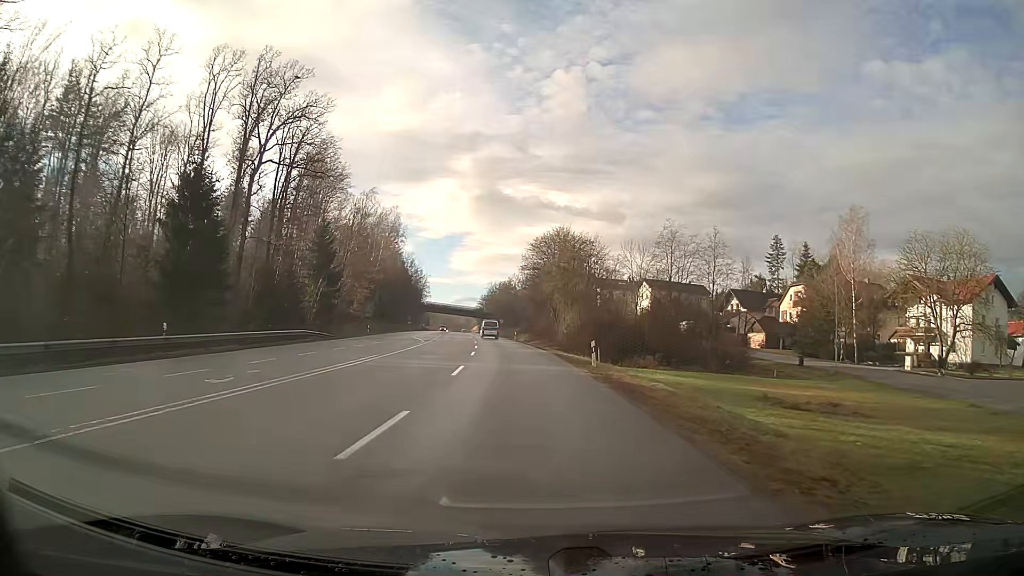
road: secondary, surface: asphalt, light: Day
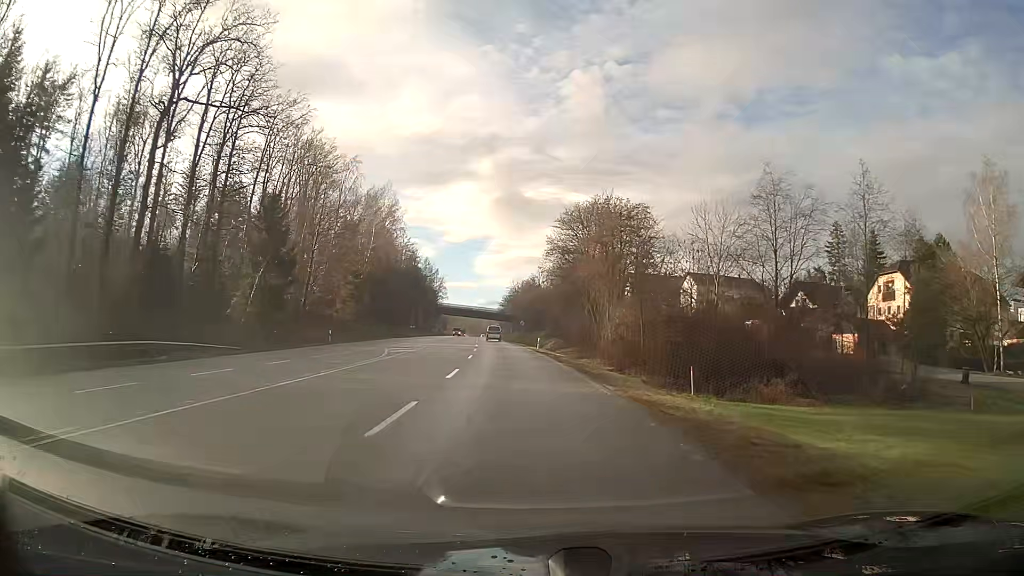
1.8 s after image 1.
(-0.4, +23.1) m; -2°
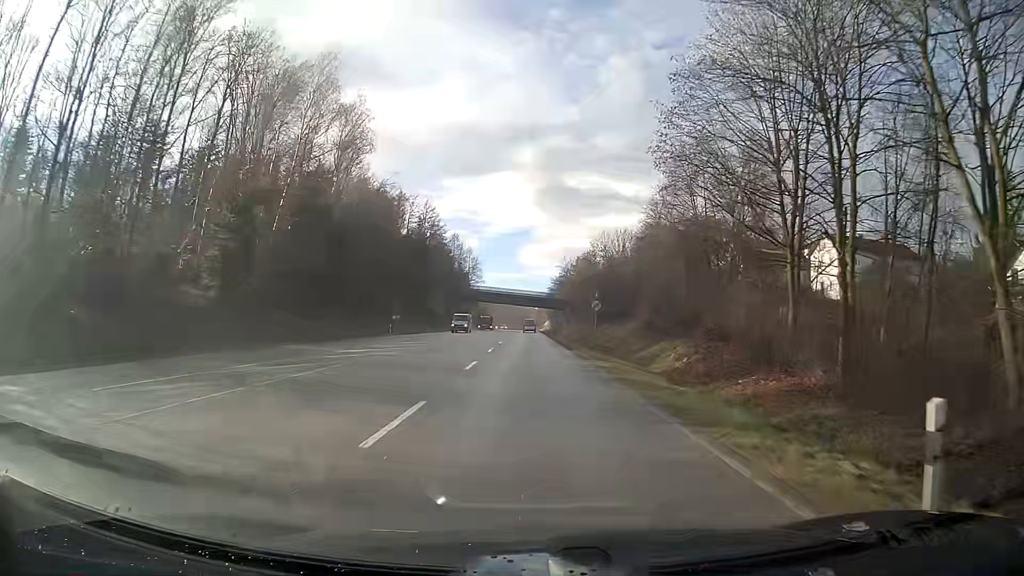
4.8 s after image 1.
(-2.0, +47.9) m; -4°
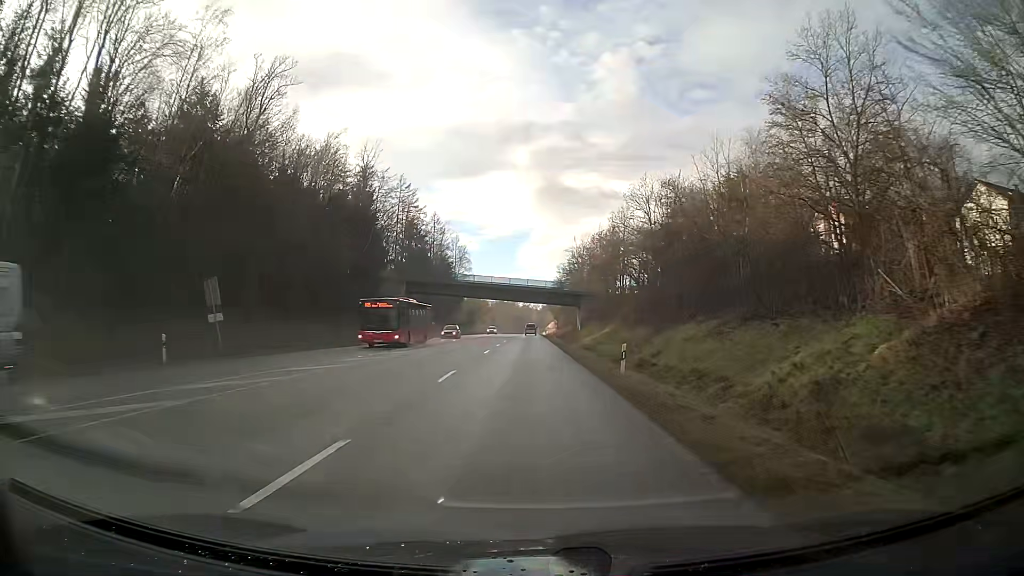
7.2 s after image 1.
(0.0, +38.2) m; 0°
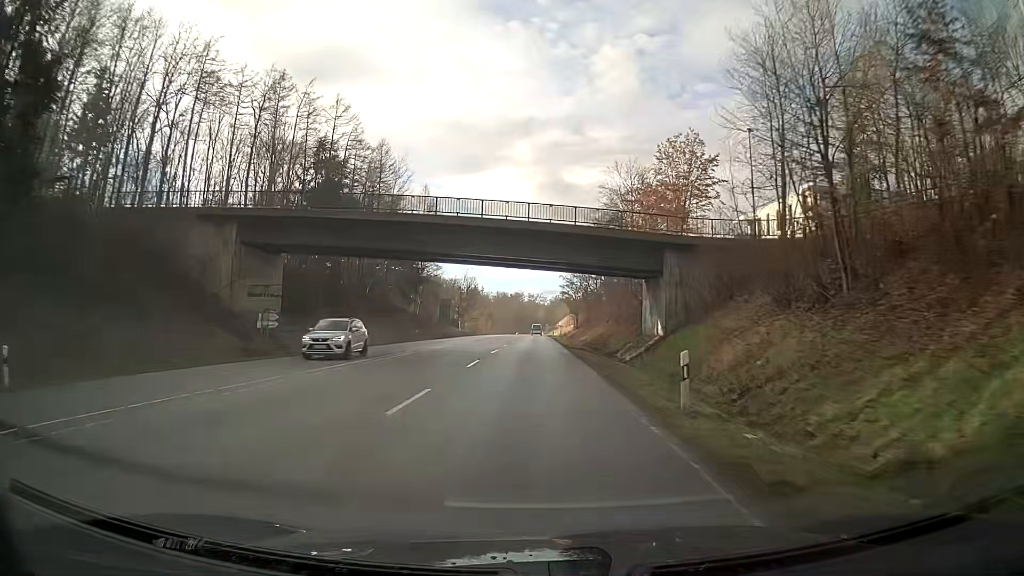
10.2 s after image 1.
(-0.3, +57.5) m; -1°
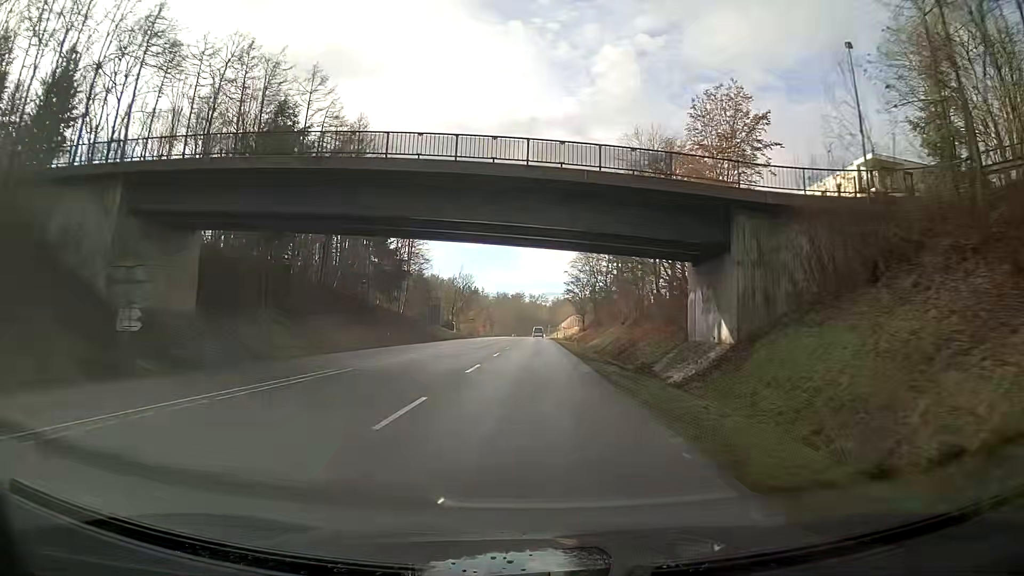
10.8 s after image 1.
(0.0, +12.9) m; 0°
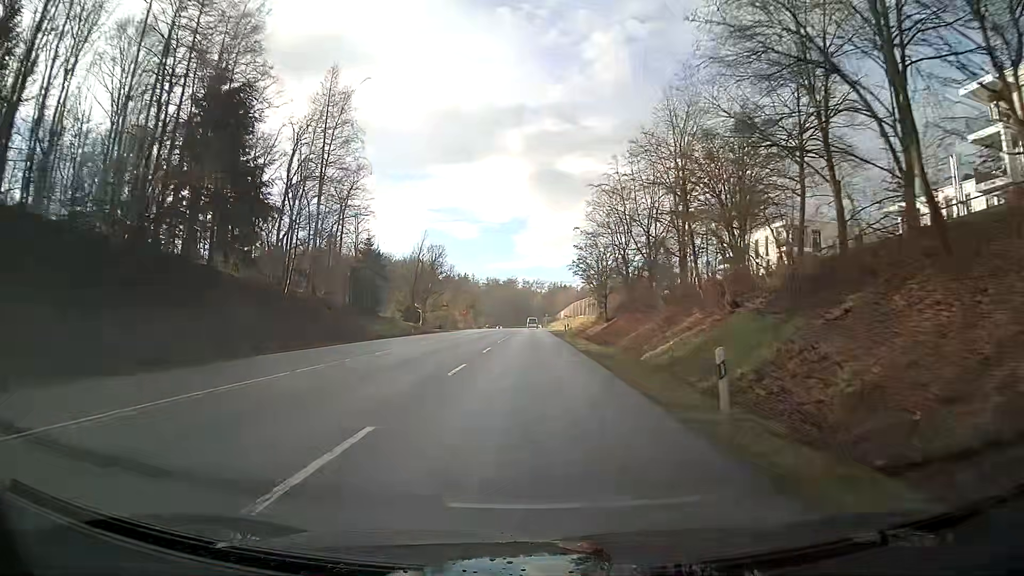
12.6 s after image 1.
(+0.2, +39.4) m; 0°
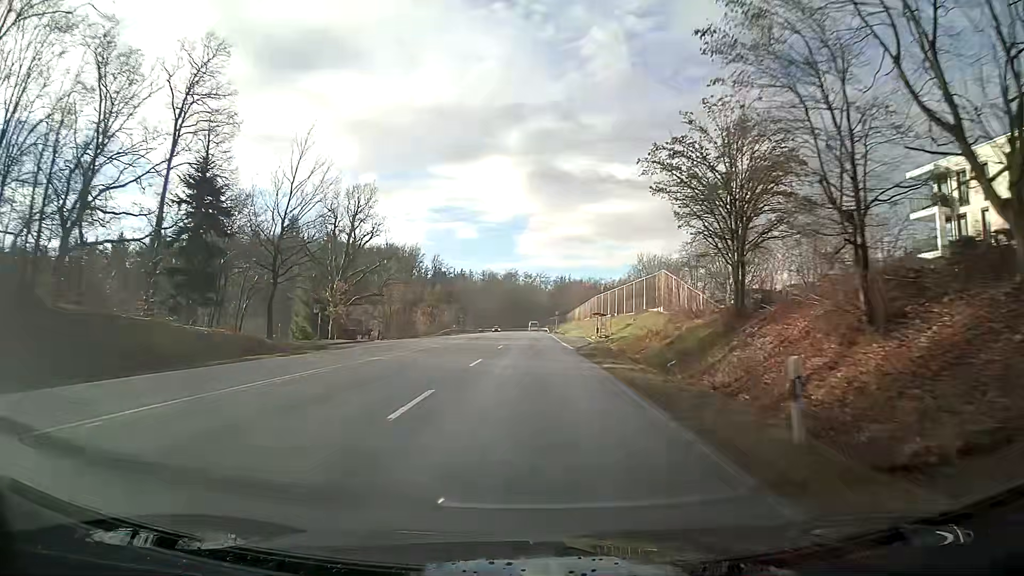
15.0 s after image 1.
(+0.1, +52.7) m; 0°
